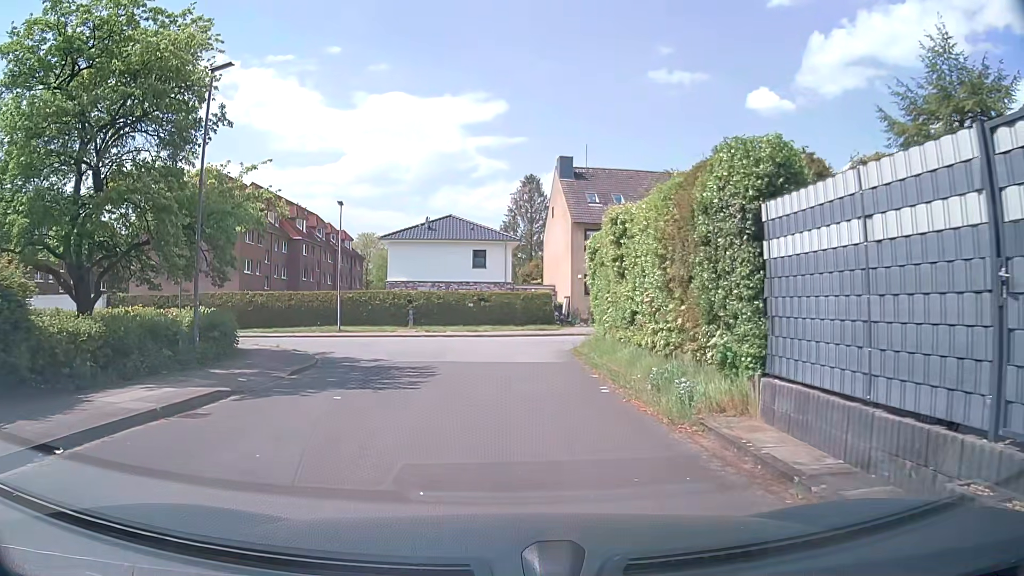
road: residential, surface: asphalt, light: Day
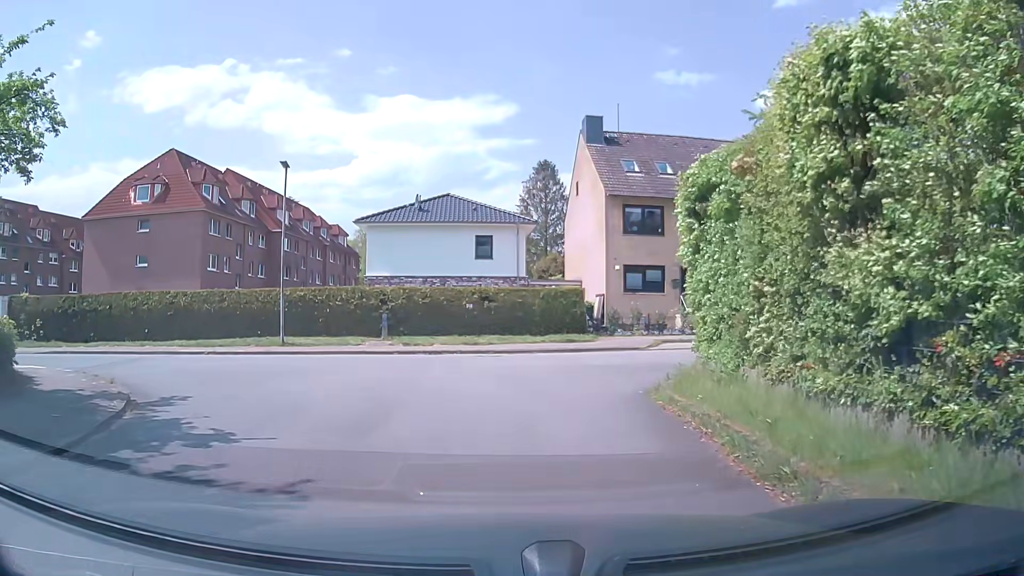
(+0.1, +10.3) m; +1°
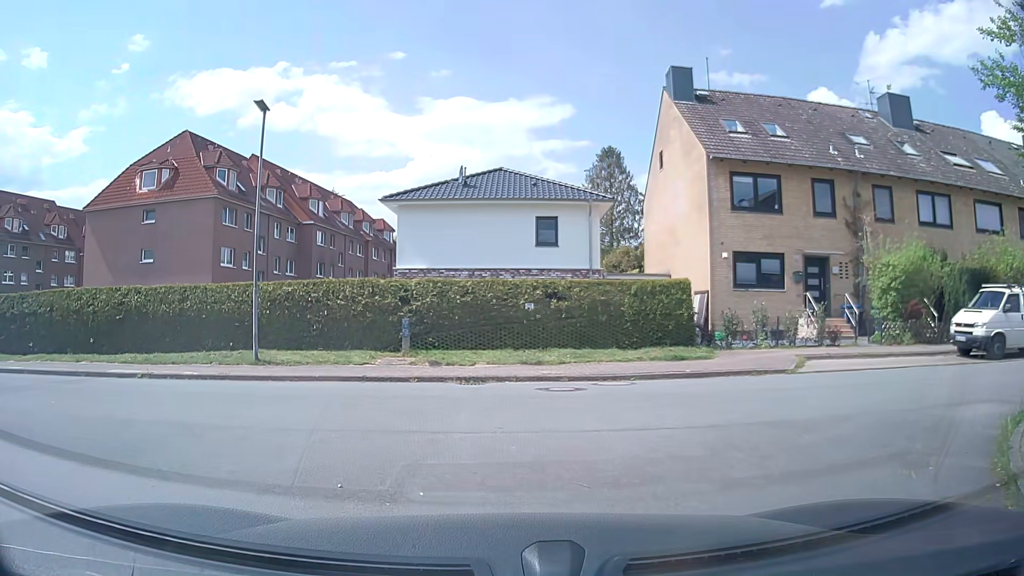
(-0.5, +7.7) m; -5°
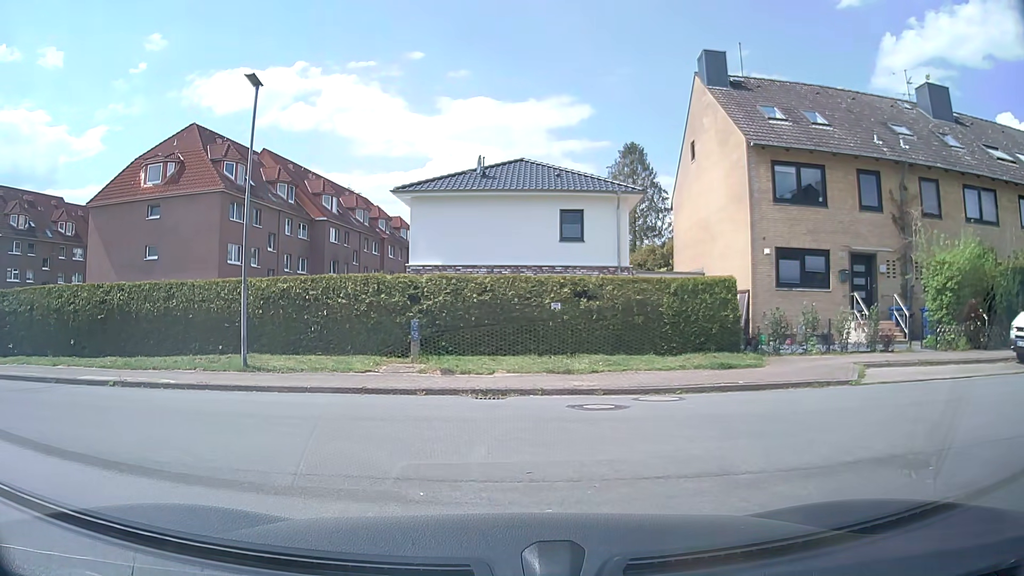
(-0.1, +2.0) m; -3°
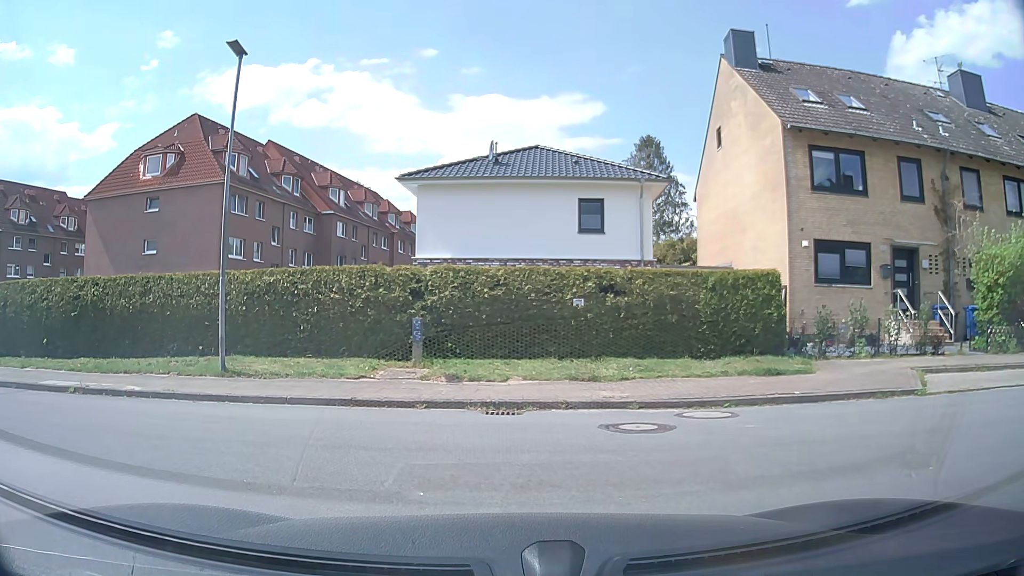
(0.0, +1.8) m; 0°
